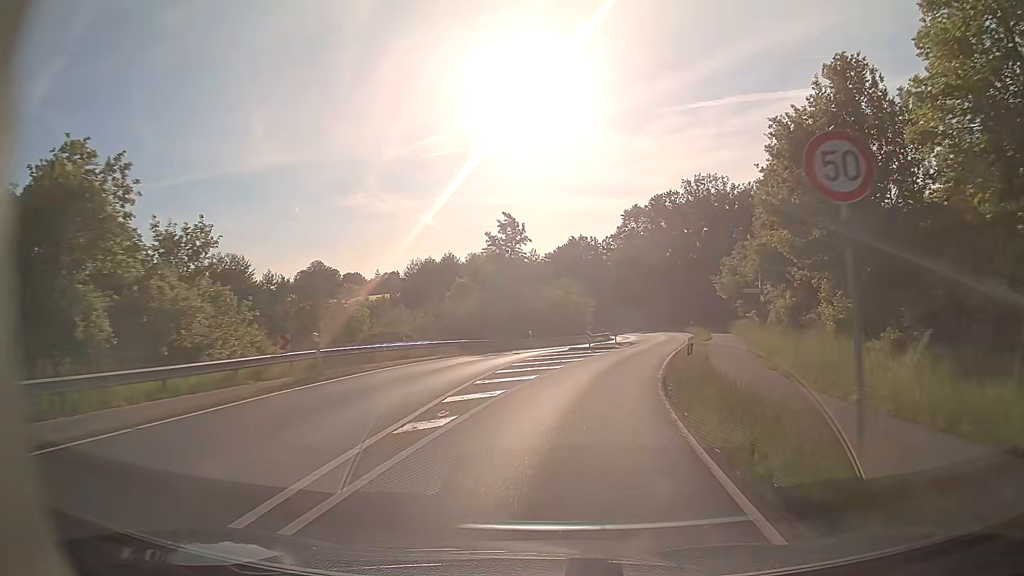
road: tertiary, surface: asphalt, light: Day
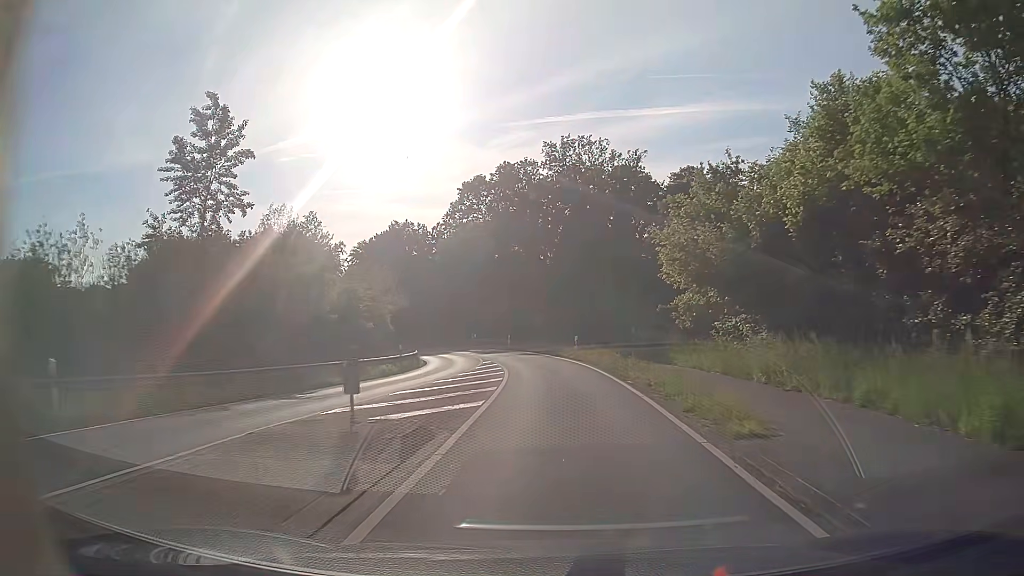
(+4.4, +33.5) m; +14°
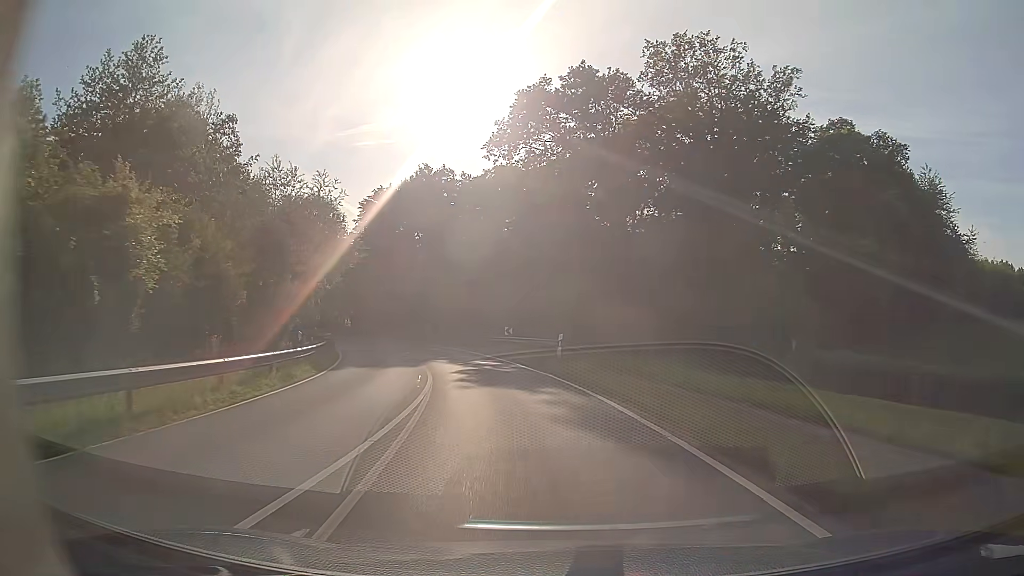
(-1.1, +33.7) m; -6°
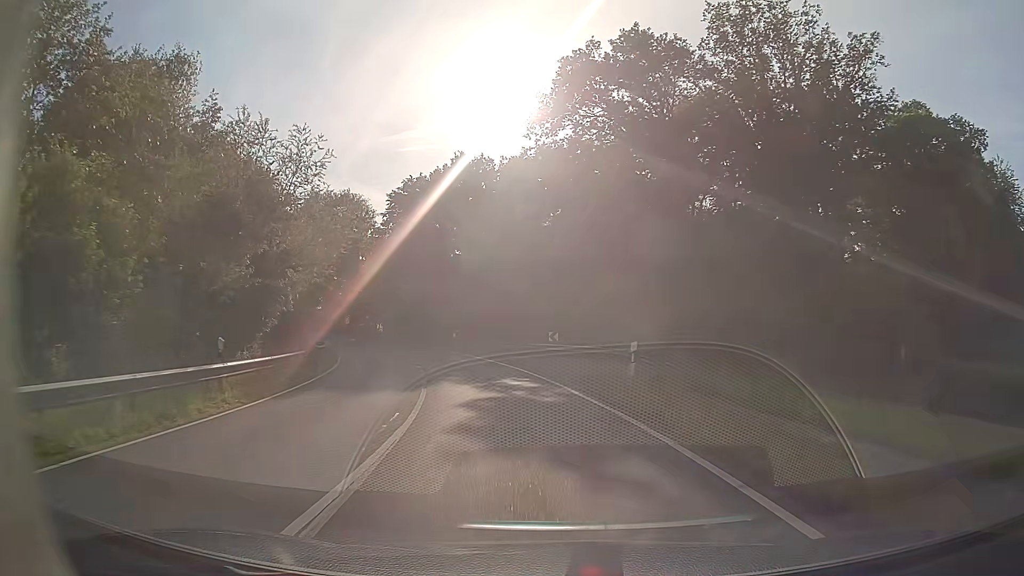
(-0.3, +8.3) m; -4°
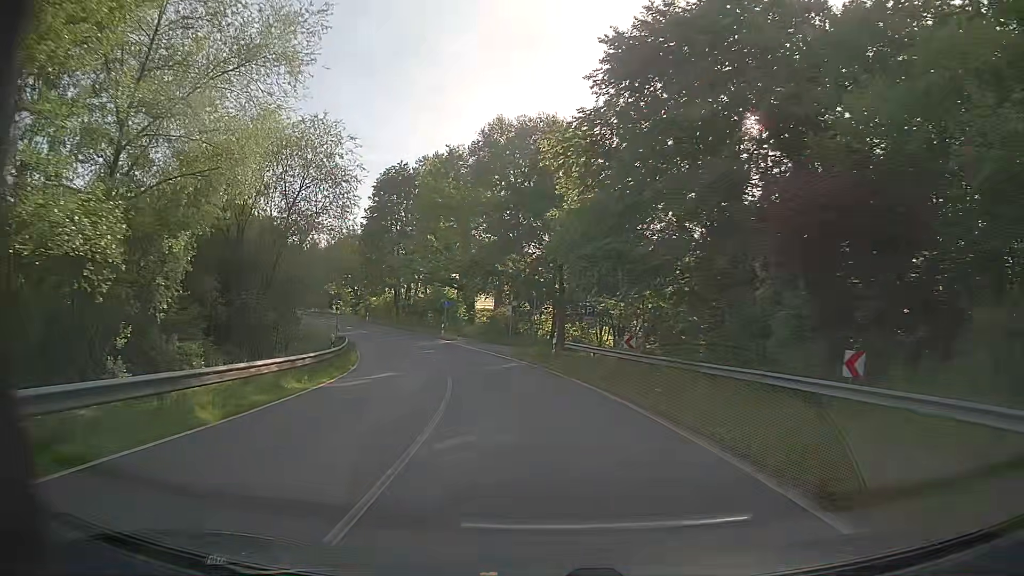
(-7.7, +41.1) m; -21°
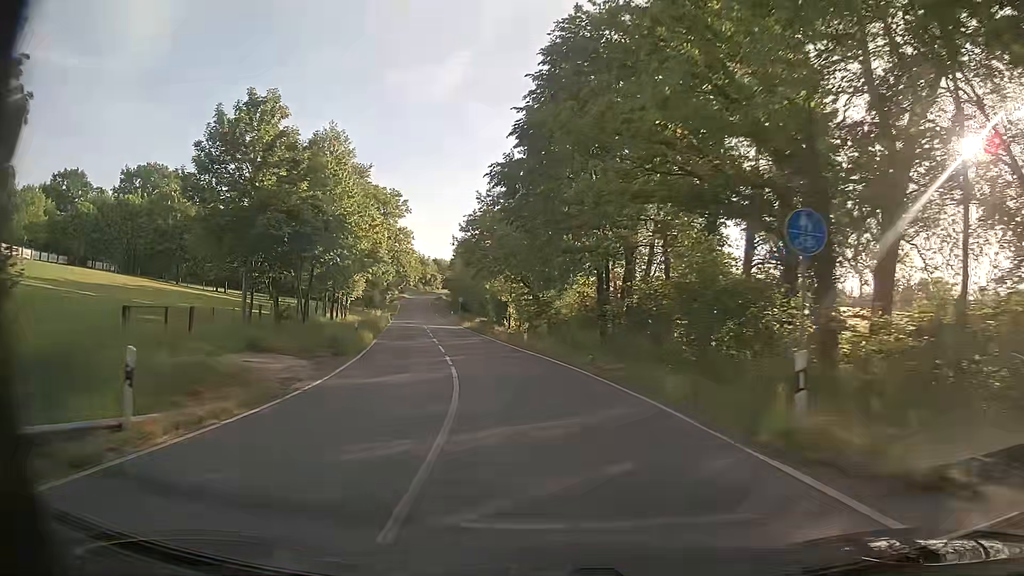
(-7.3, +43.2) m; -19°
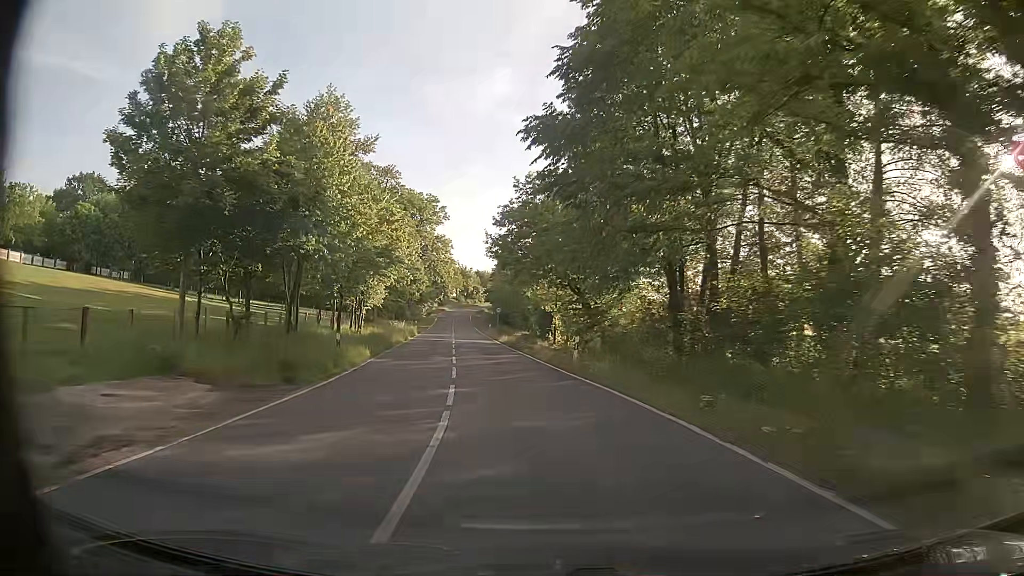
(-0.3, +9.0) m; -4°
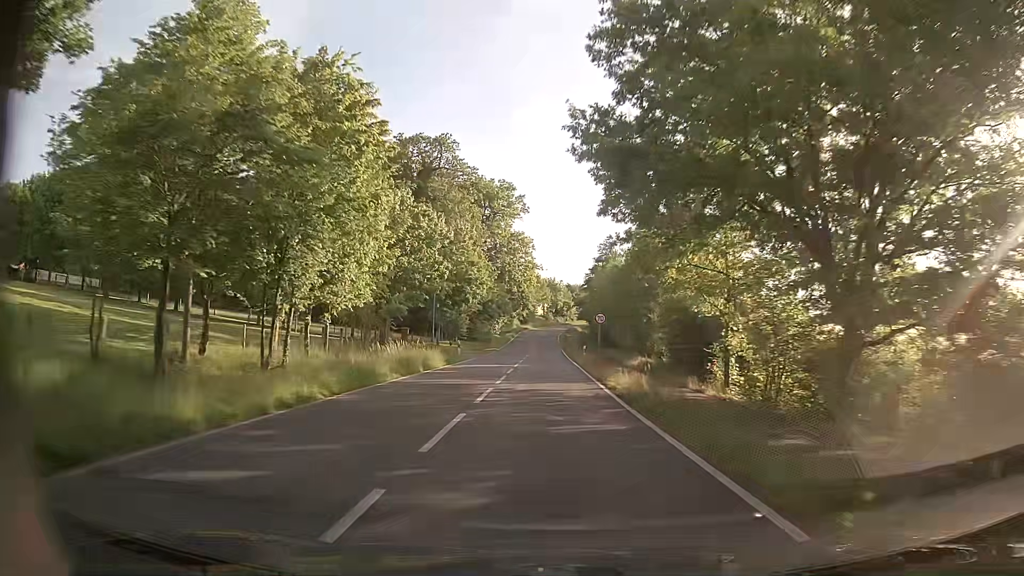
(-2.2, +28.7) m; -8°
(0, +10) (0, +20) (0, +30) (-1, +40) (-1, +50) (-1, +60) (-1, +70) (-1, +80) (-1, +90) (-1, +100) m
